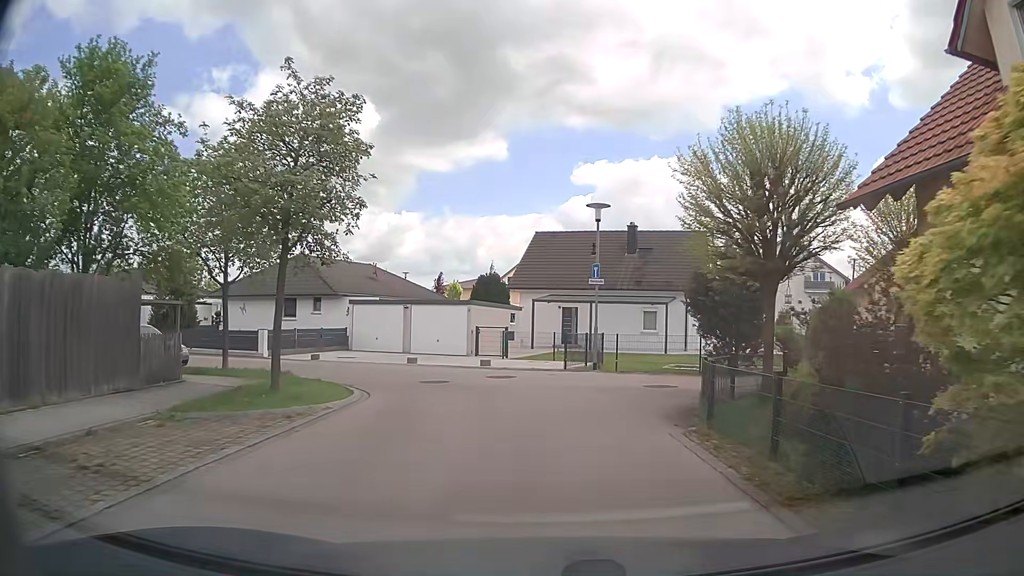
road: residential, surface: asphalt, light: Day
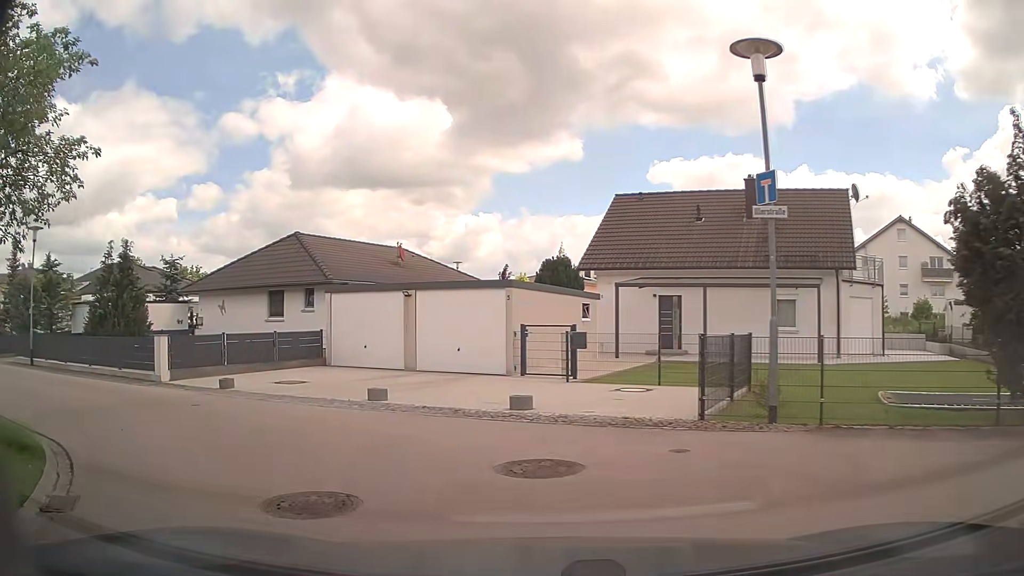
(-0.1, +11.9) m; -7°
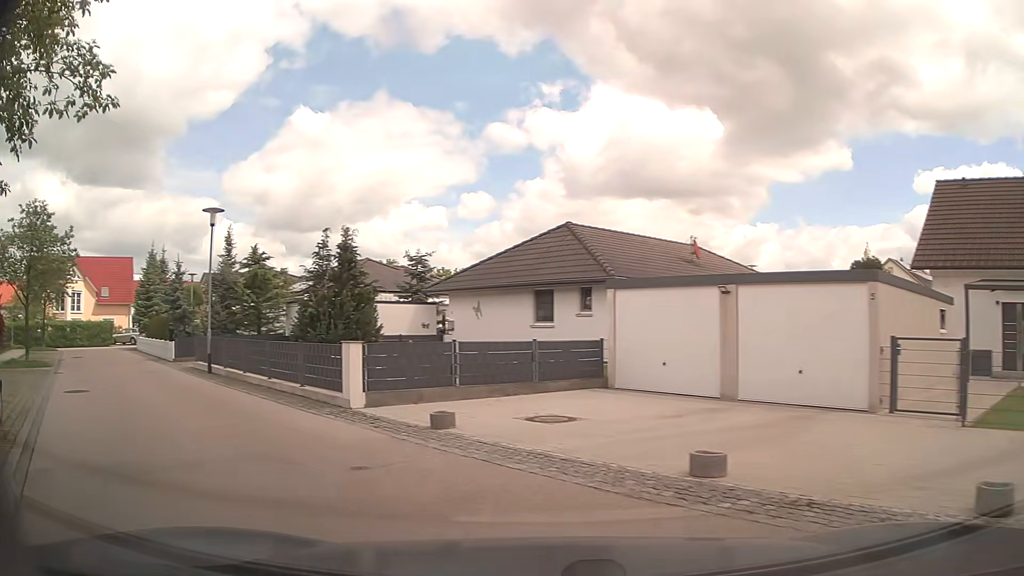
(-1.0, +5.5) m; -24°
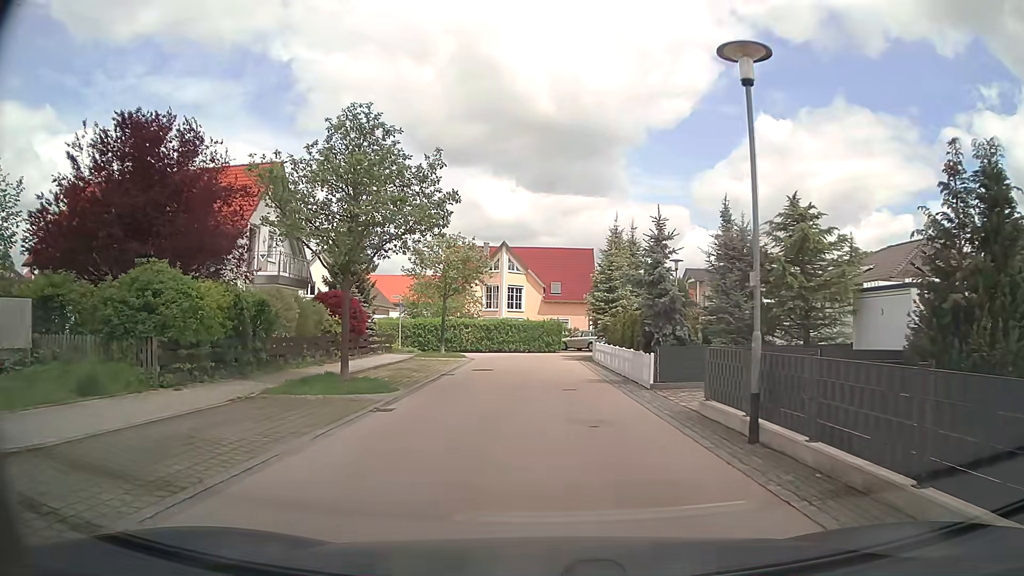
(-5.7, +11.8) m; -40°
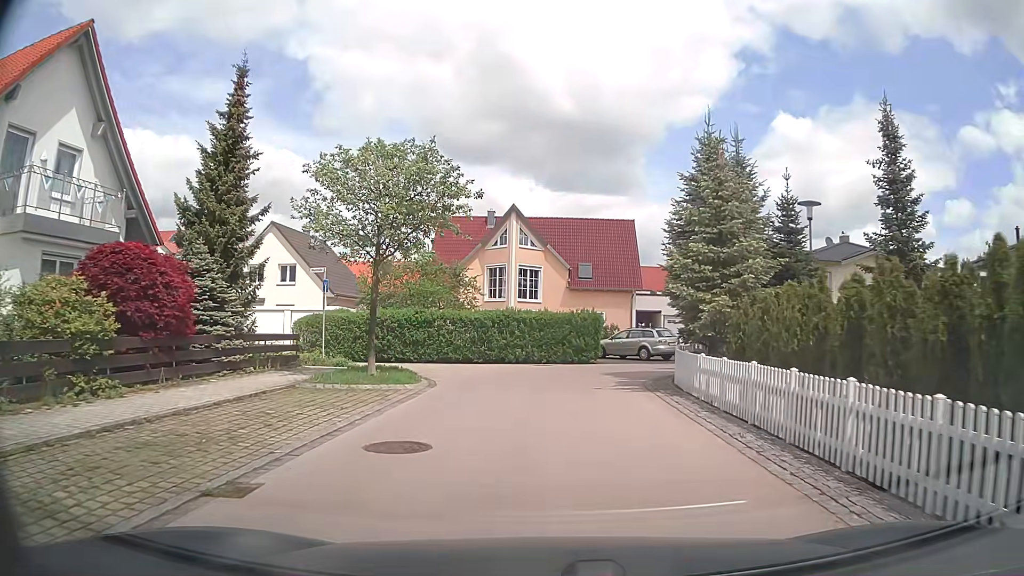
(-0.2, +16.4) m; -2°
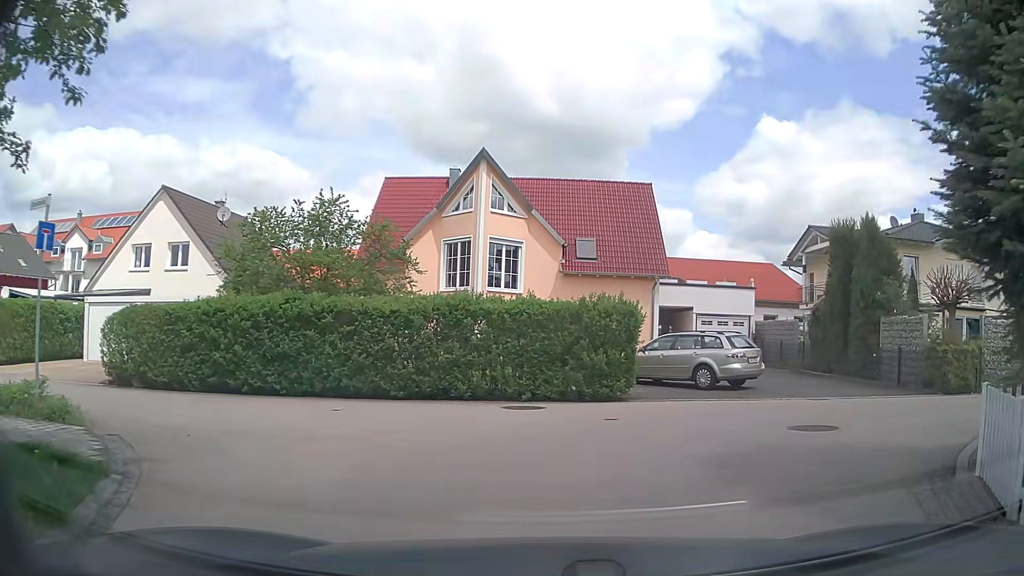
(-0.1, +13.1) m; +2°
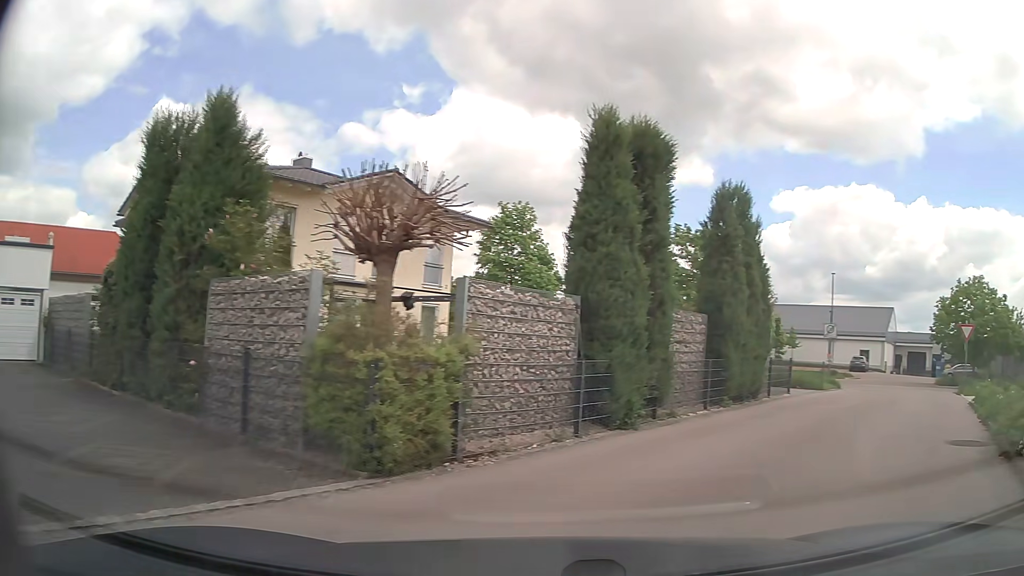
(+4.2, +10.5) m; +51°
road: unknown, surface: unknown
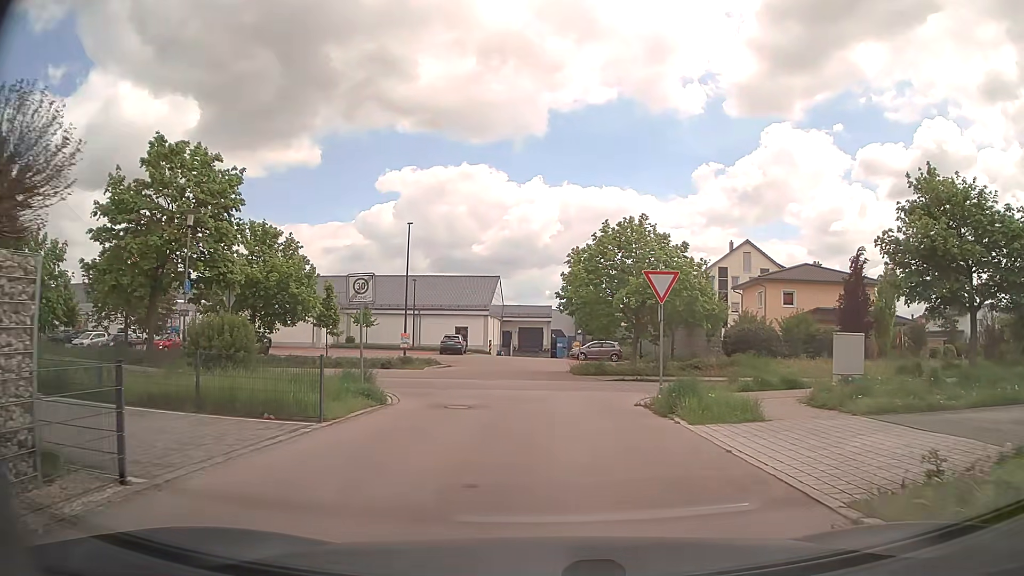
(+7.7, +13.8) m; +36°
(0, +10) (0, +20) (-5, +28) (-15, +29) (-25, +29) (-35, +29) (-45, +30) (-55, +30) (-65, +30) (-75, +31) m
